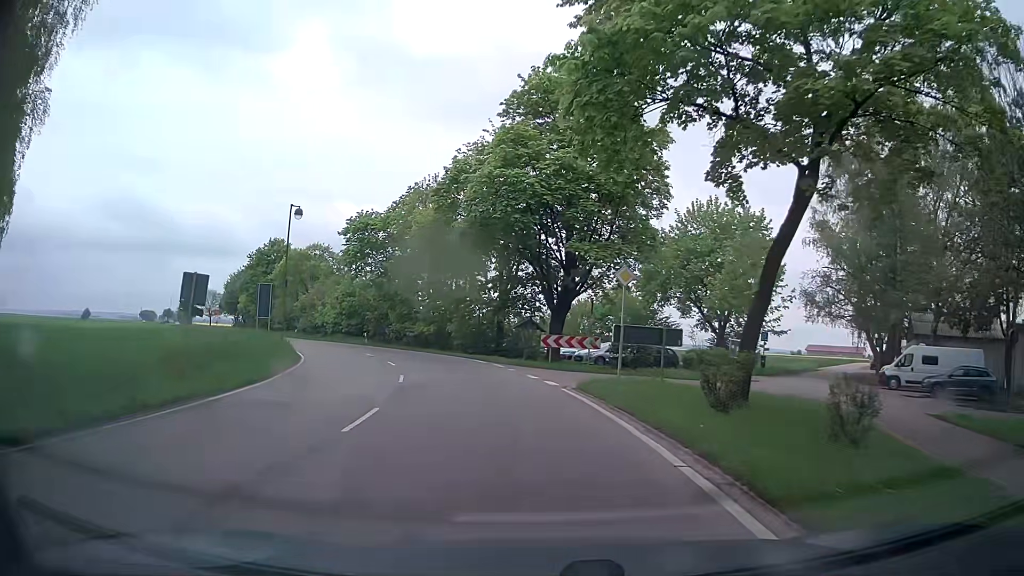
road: tertiary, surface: asphalt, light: Day
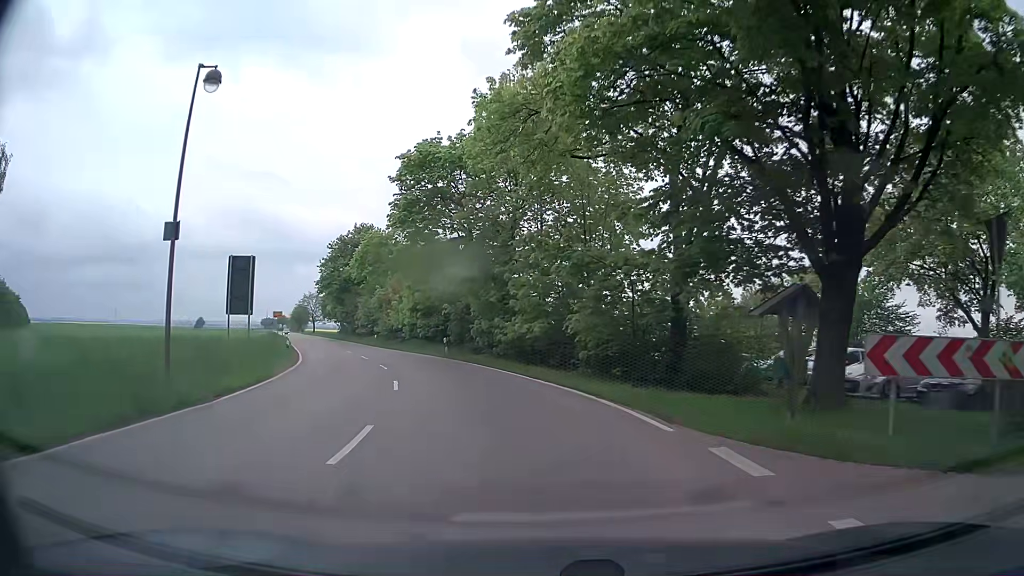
(-2.0, +20.7) m; -11°
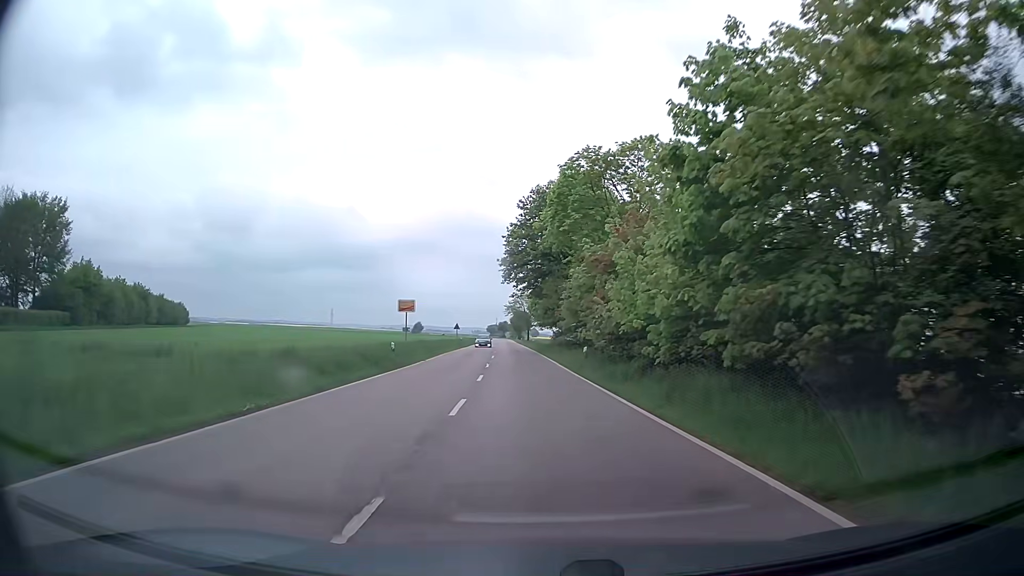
(-6.6, +31.6) m; -20°
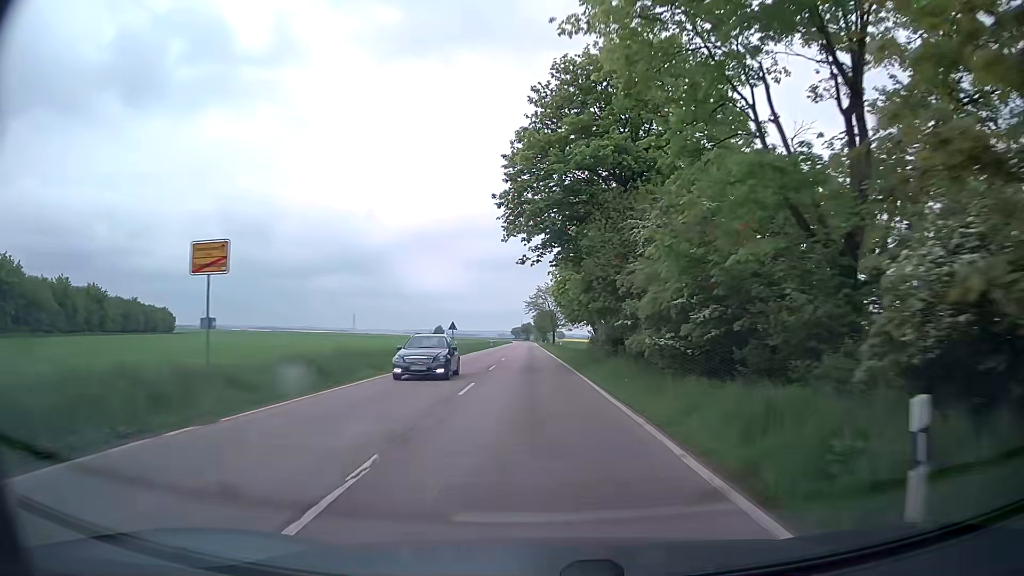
(-0.6, +25.6) m; -2°
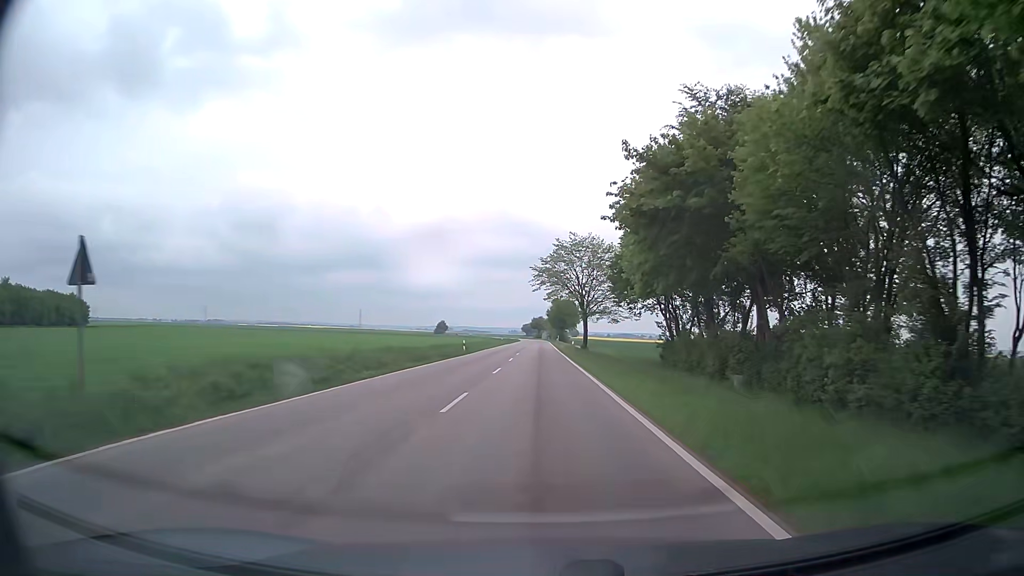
(-1.4, +53.2) m; -1°
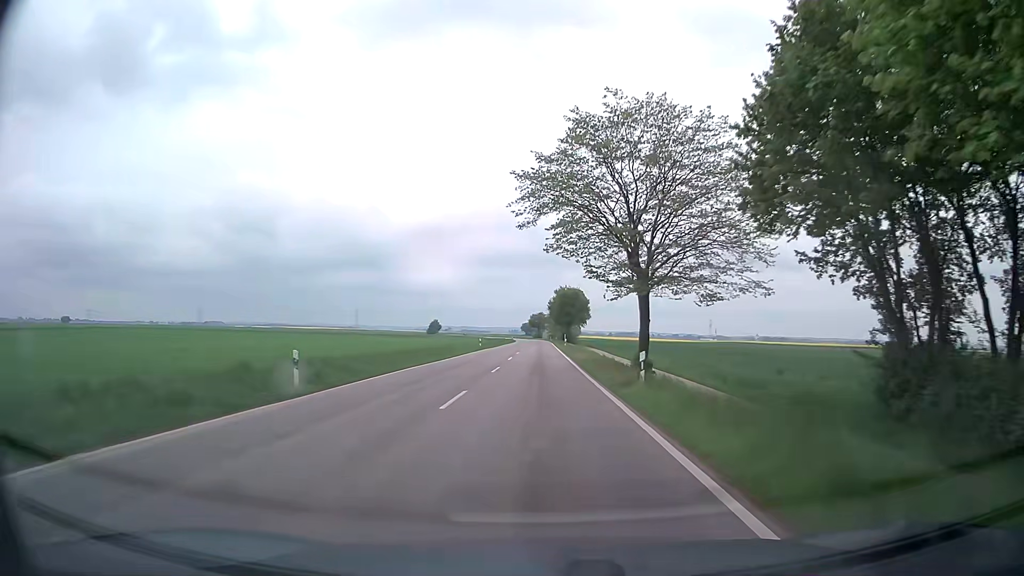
(0.0, +36.3) m; 0°
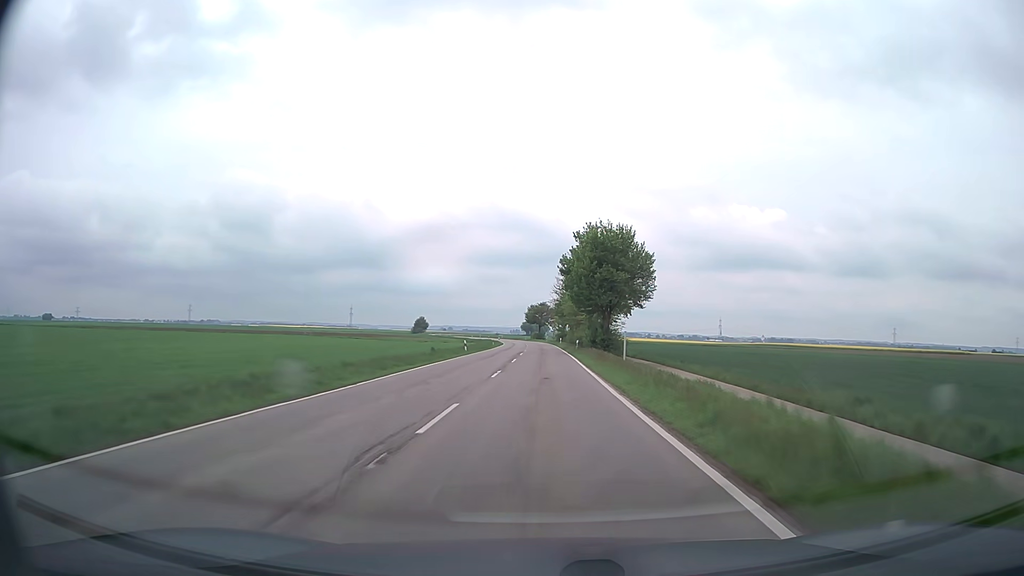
(-0.6, +64.2) m; -1°
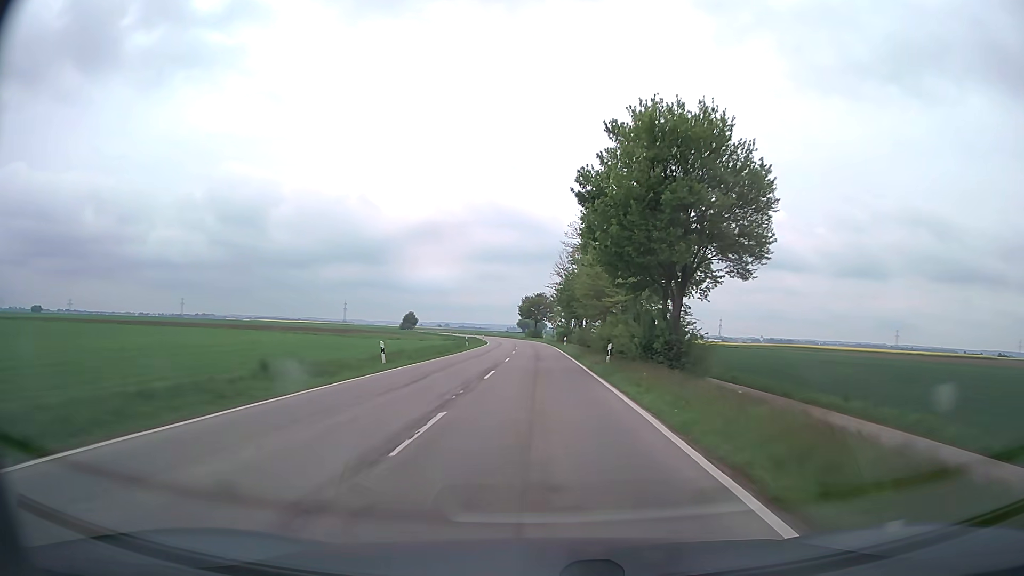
(+0.1, +26.5) m; 0°
(0, +10) (0, +20) (0, +30) (0, +40) (0, +50) (-1, +60) (-1, +70) (-2, +80) (-2, +90) (-3, +100) m
